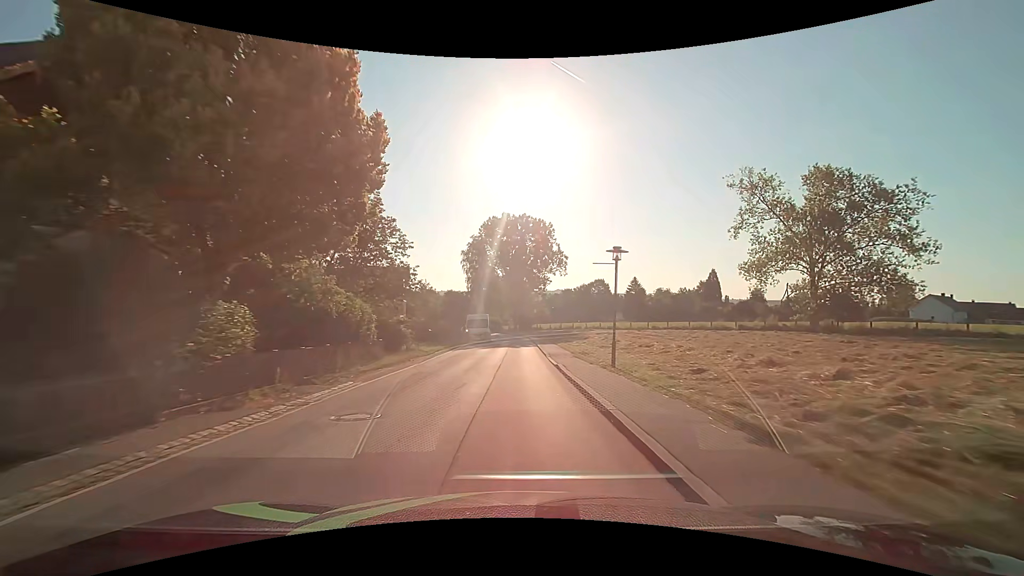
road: secondary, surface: asphalt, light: Day
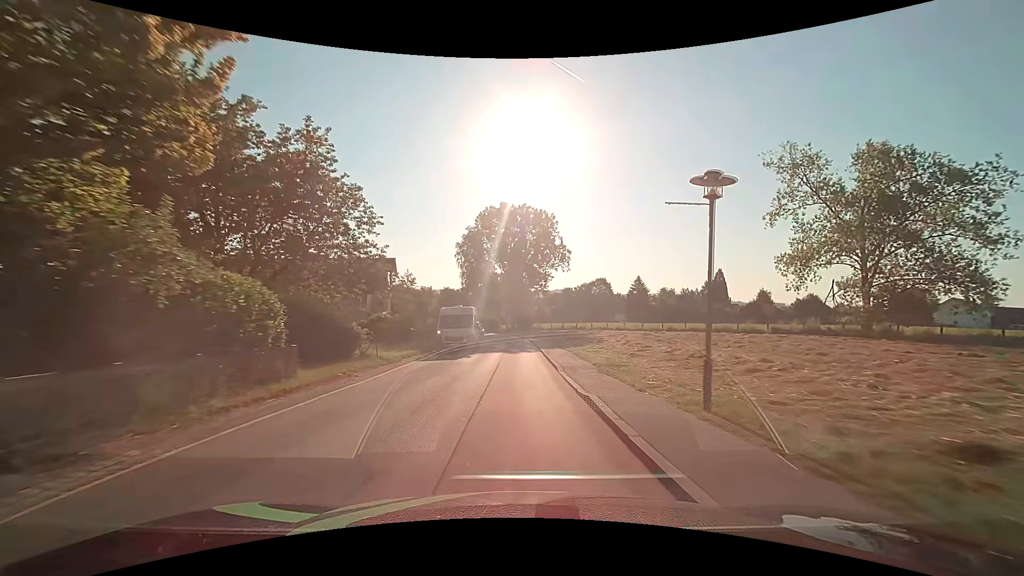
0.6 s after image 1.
(0.0, +7.8) m; 0°
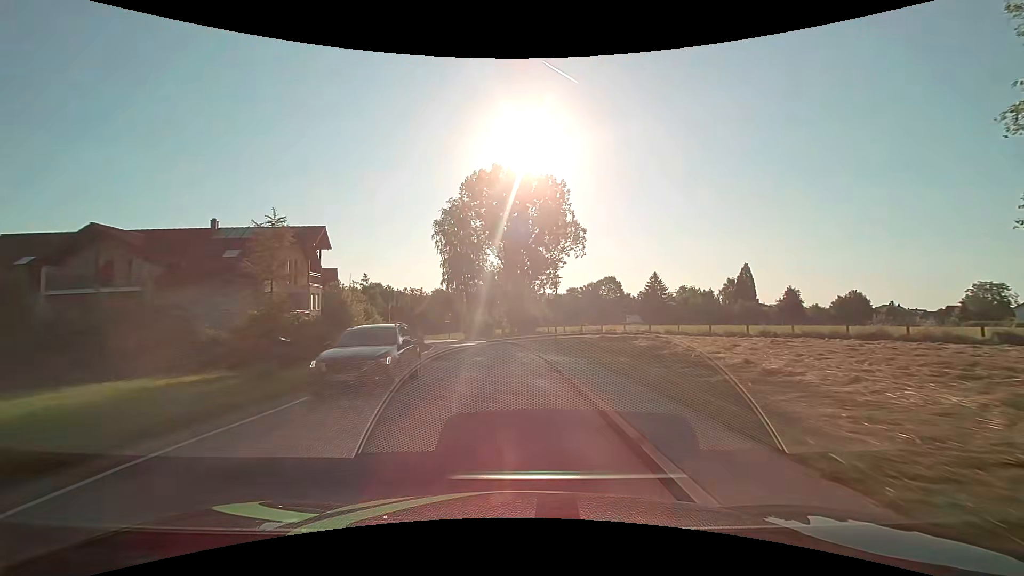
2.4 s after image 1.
(+0.1, +23.1) m; 0°
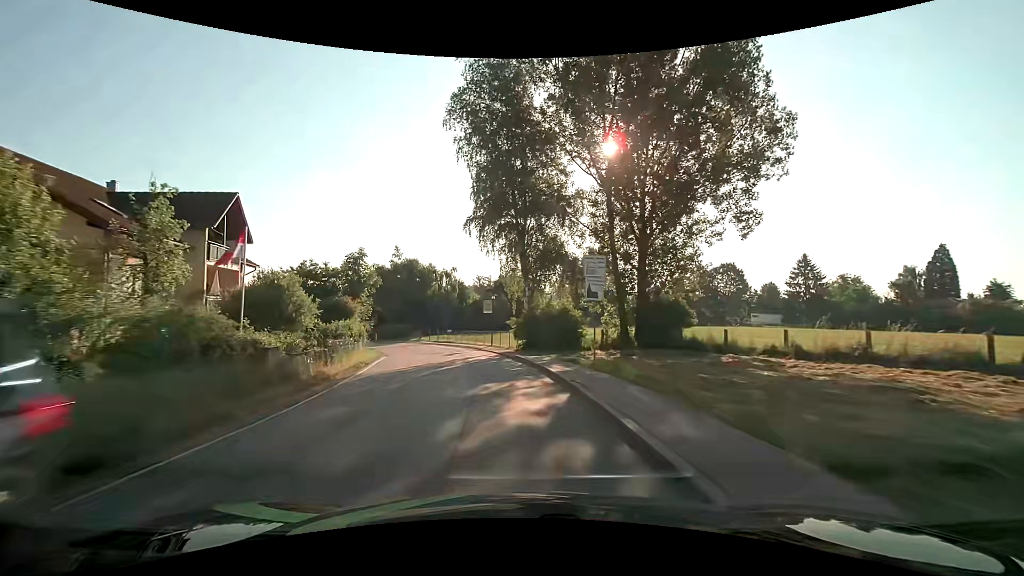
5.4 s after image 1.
(-1.9, +37.9) m; -9°
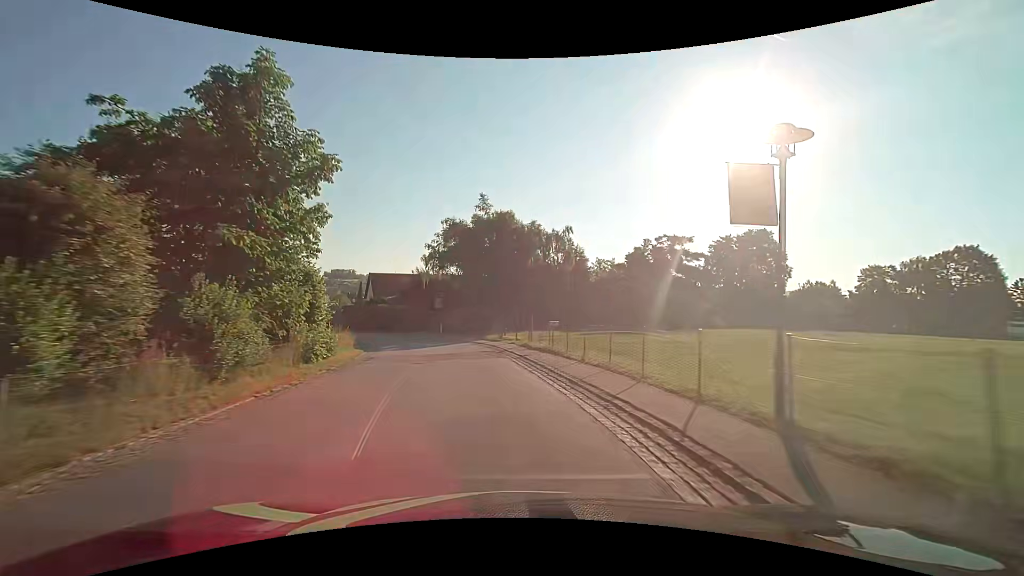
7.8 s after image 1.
(-3.5, +30.3) m; -14°
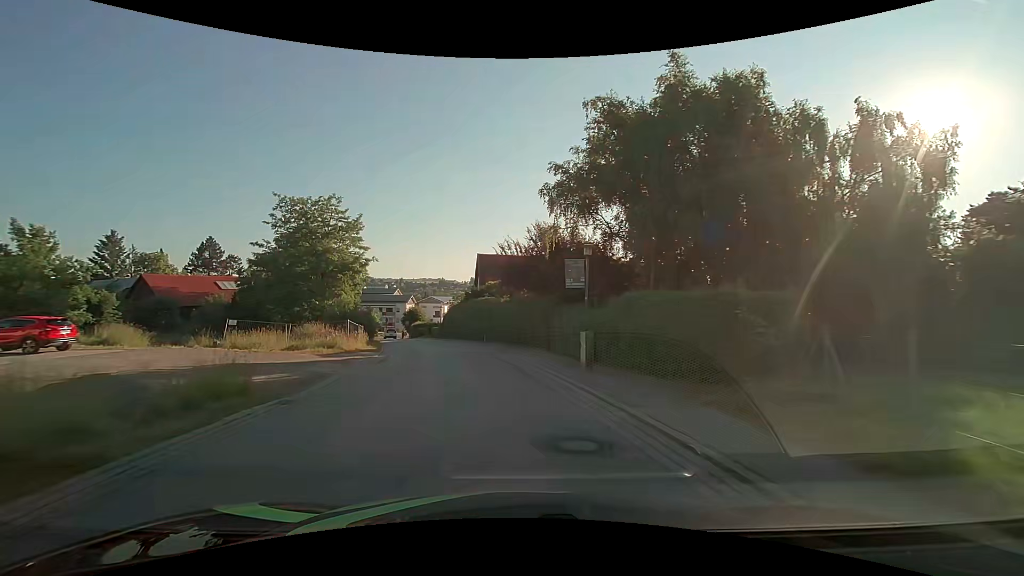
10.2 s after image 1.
(-4.0, +30.1) m; -16°
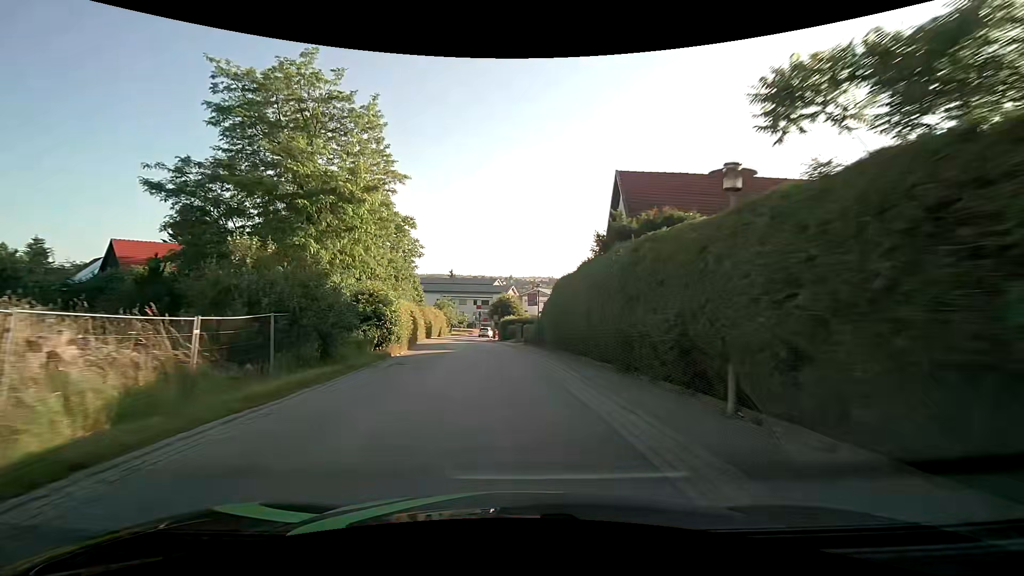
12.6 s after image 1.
(-3.7, +30.2) m; -13°
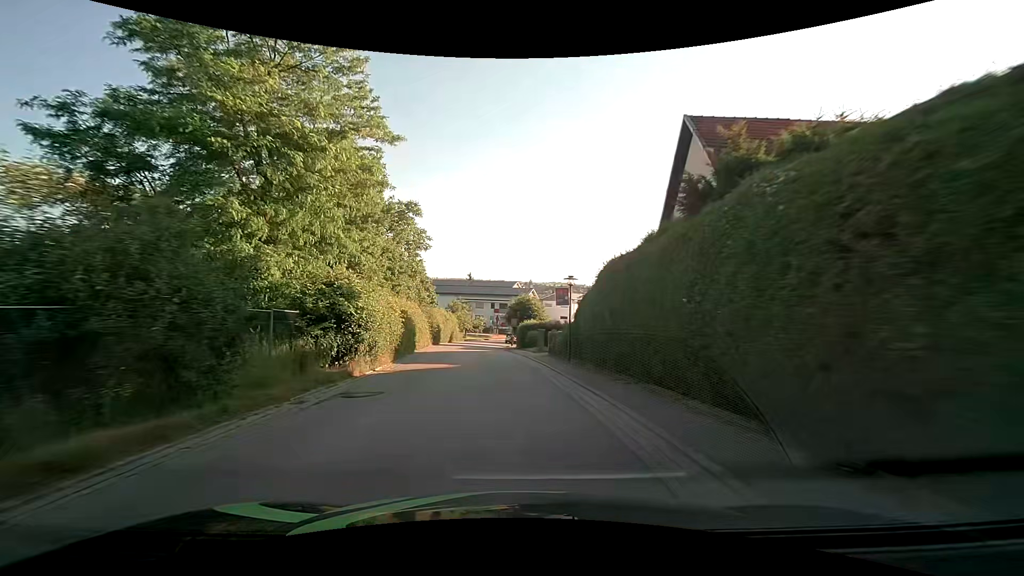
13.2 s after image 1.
(-0.1, +7.7) m; -2°
(0, +10) (-1, +20) (-2, +30) (-3, +40) (-4, +50) (-4, +60) (-3, +70) (-2, +80) (+1, +89) (+5, +99) m
